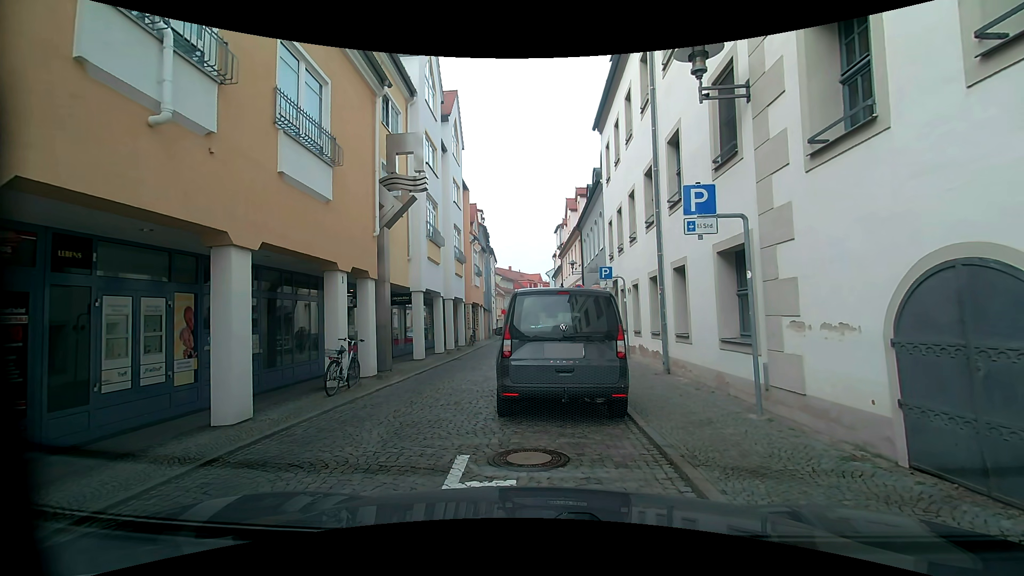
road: residential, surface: sett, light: Day
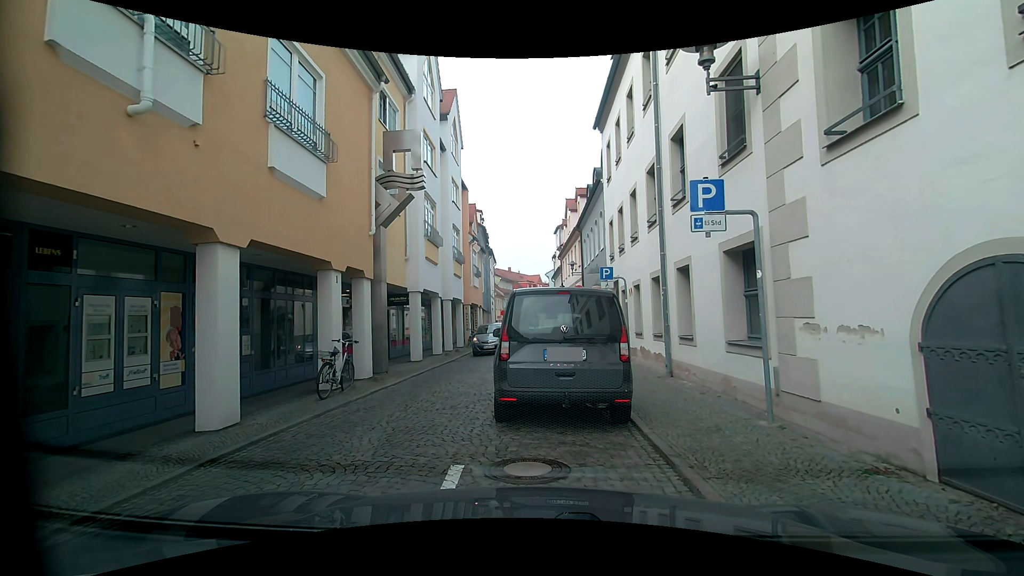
(0.0, +0.3) m; 0°
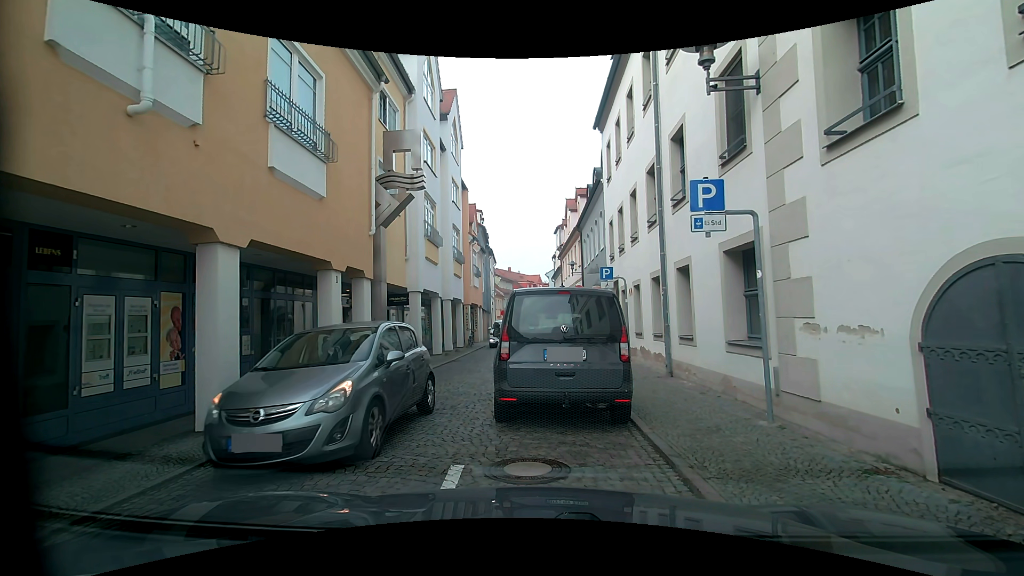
(0.0, 0.0) m; 0°
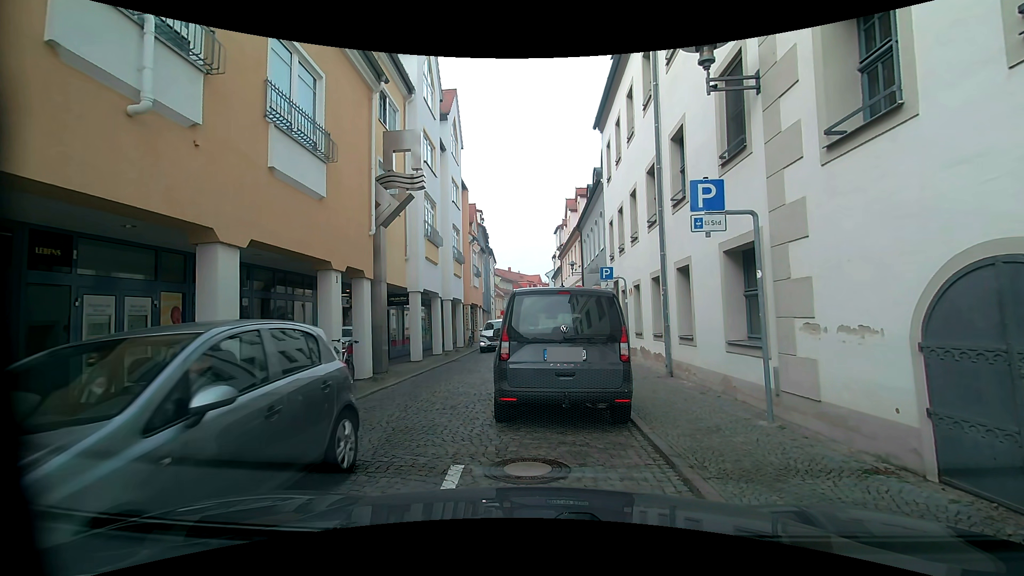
(0.0, 0.0) m; 0°
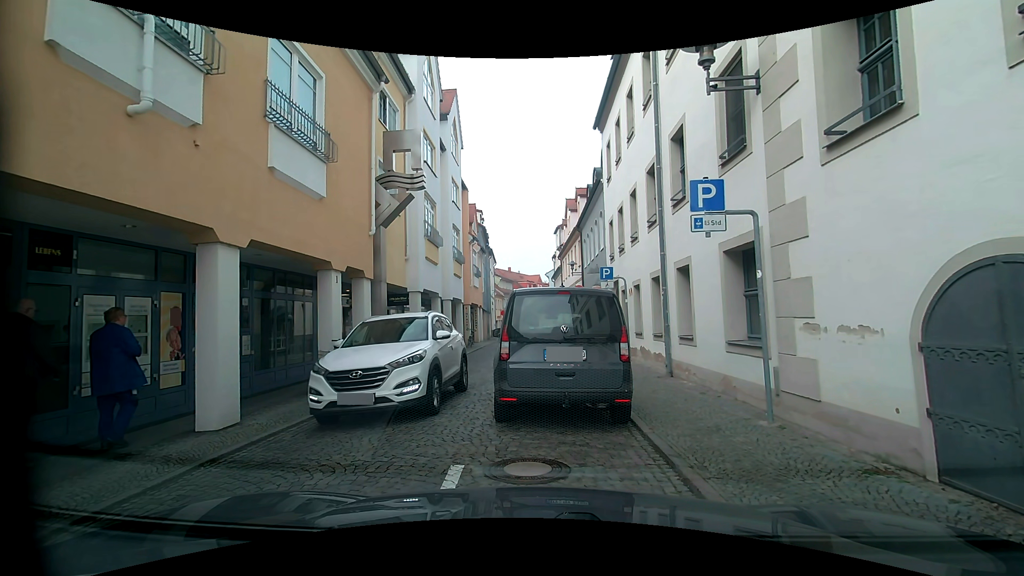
(0.0, 0.0) m; 0°
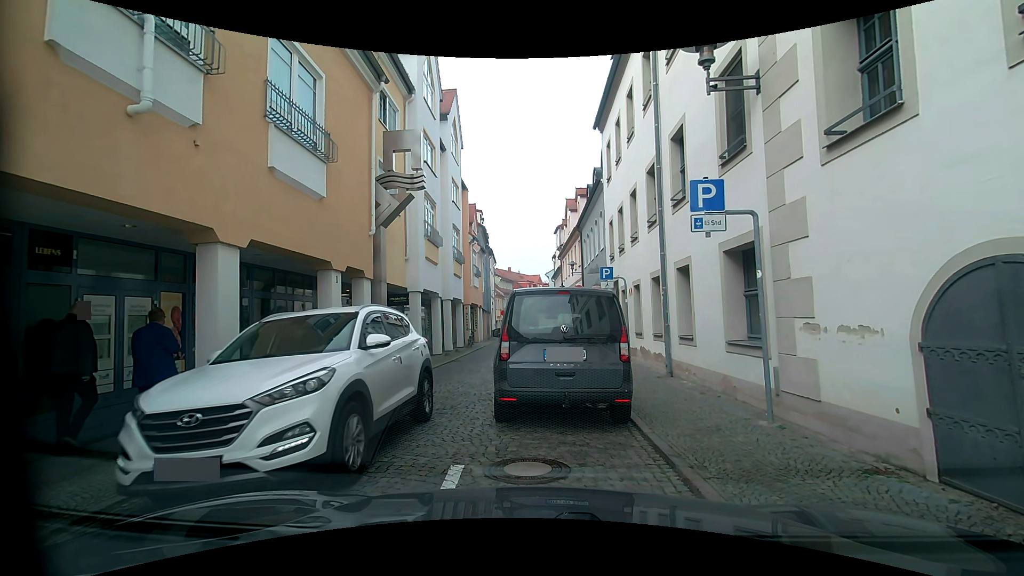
(0.0, 0.0) m; 0°
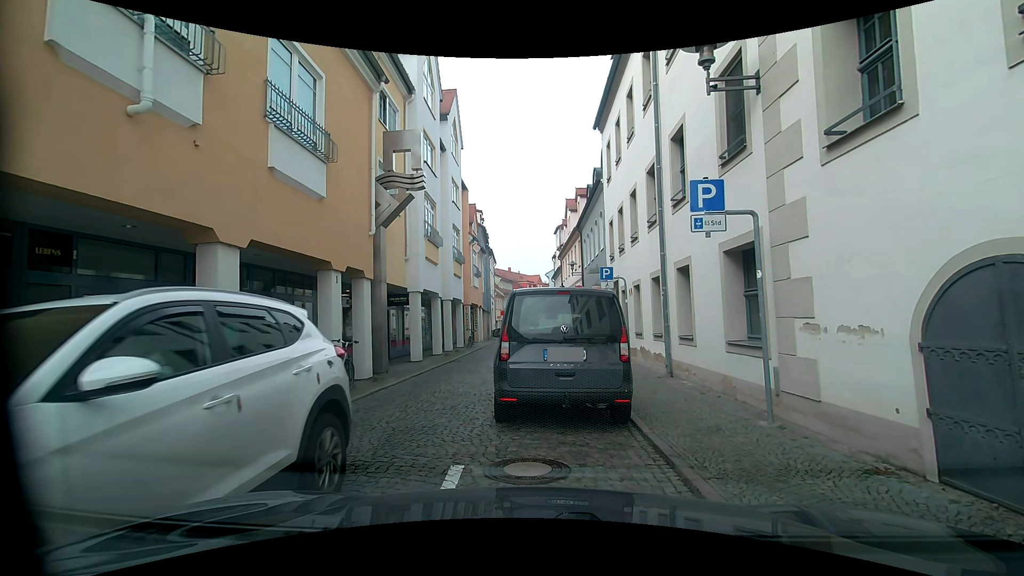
(0.0, 0.0) m; 0°
